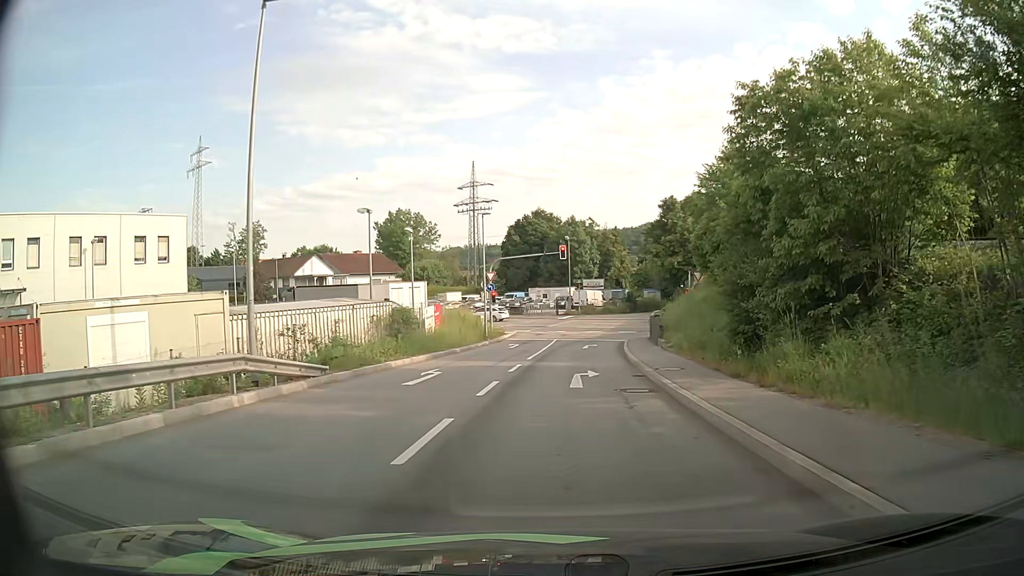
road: primary_link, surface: asphalt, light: Day
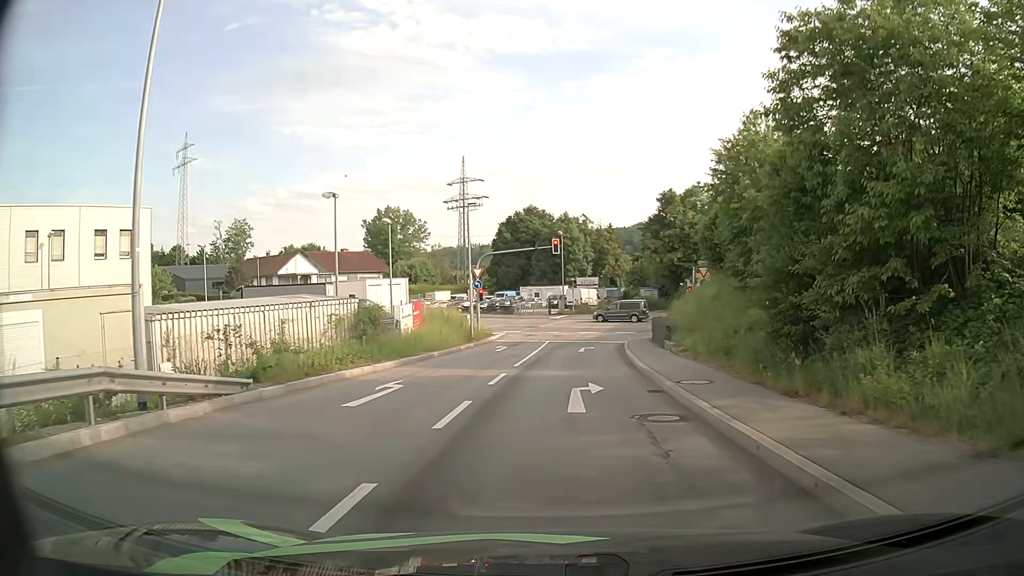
(0.0, +3.8) m; +1°
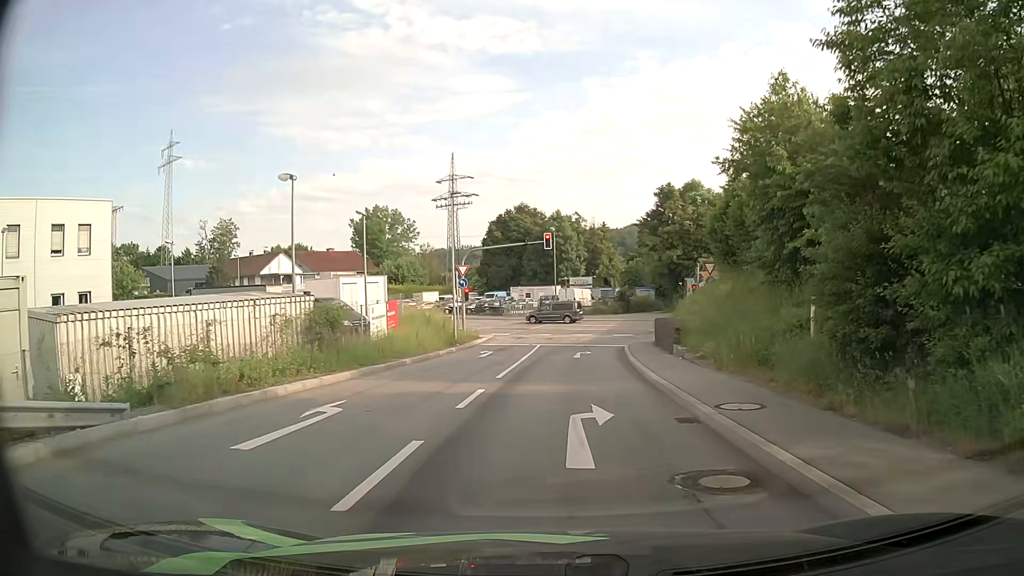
(0.0, +3.7) m; +1°
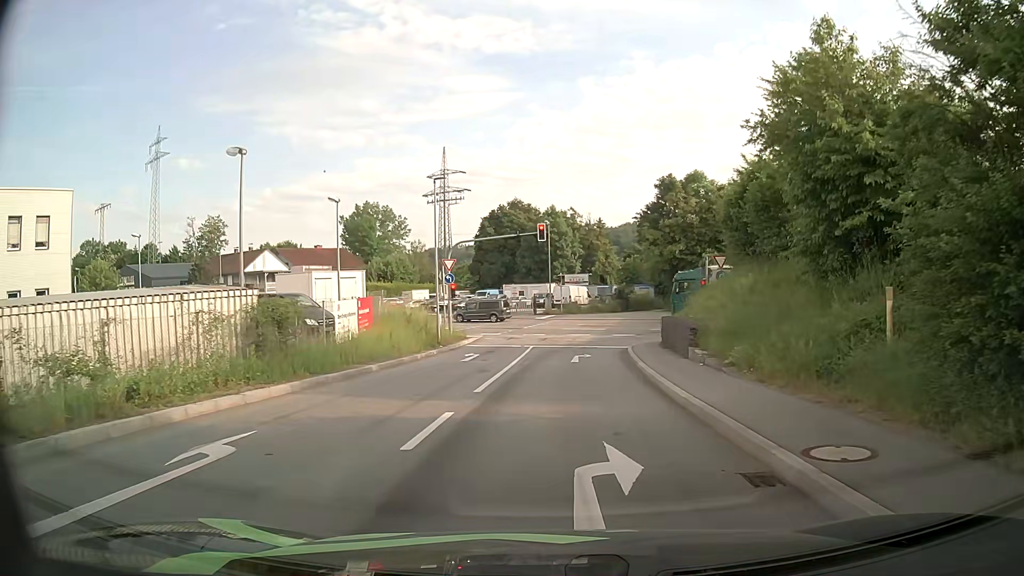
(0.0, +3.6) m; 0°
